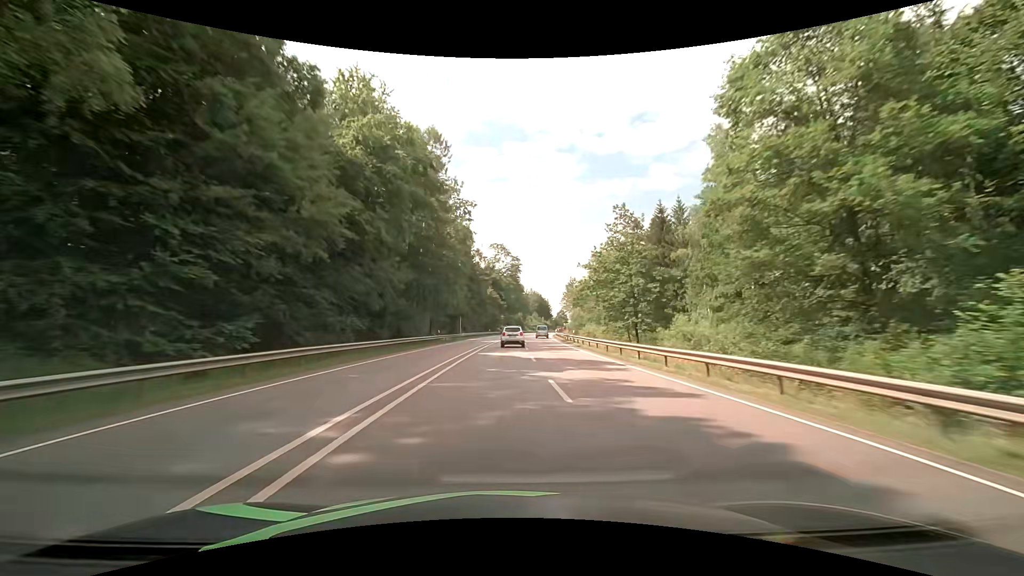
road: primary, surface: asphalt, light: Day
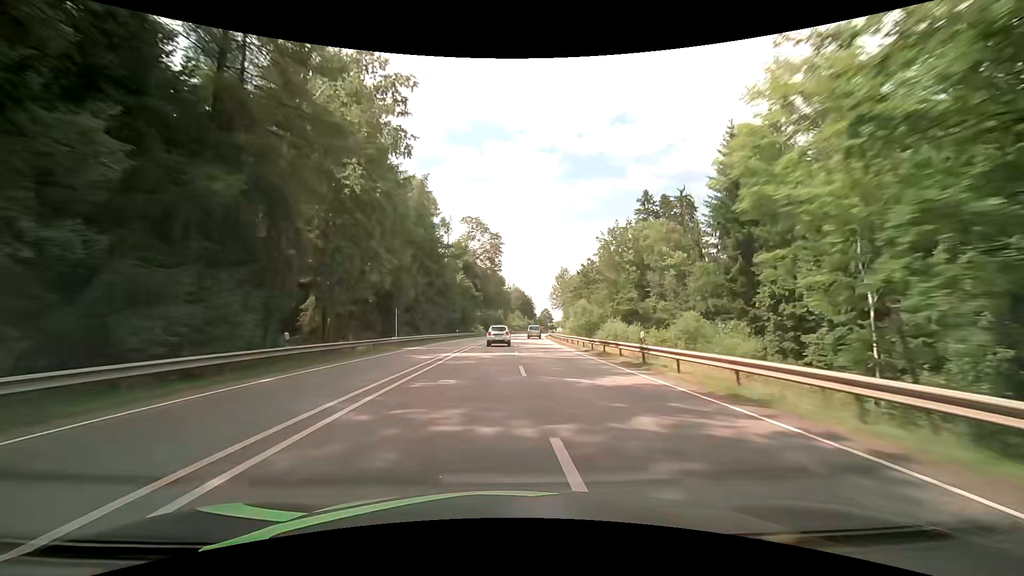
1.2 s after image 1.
(+0.6, +31.6) m; +2°
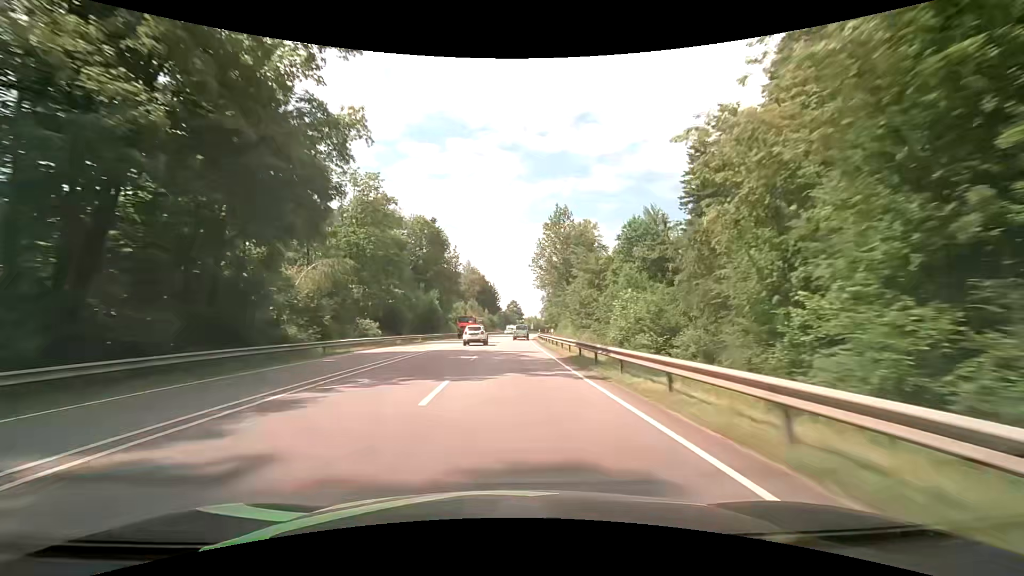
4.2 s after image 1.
(+4.0, +78.1) m; +5°
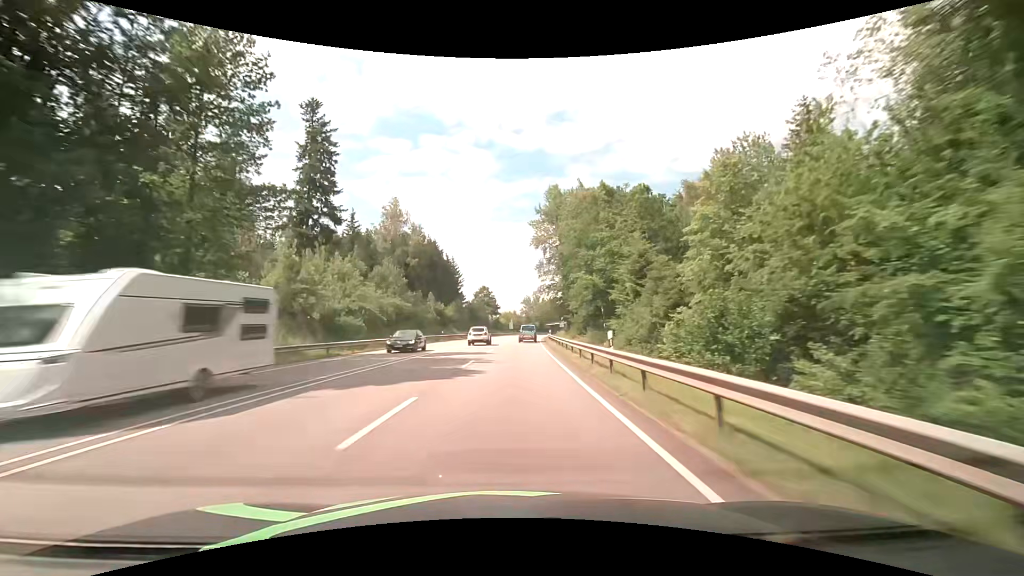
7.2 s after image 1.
(+1.7, +75.6) m; +3°
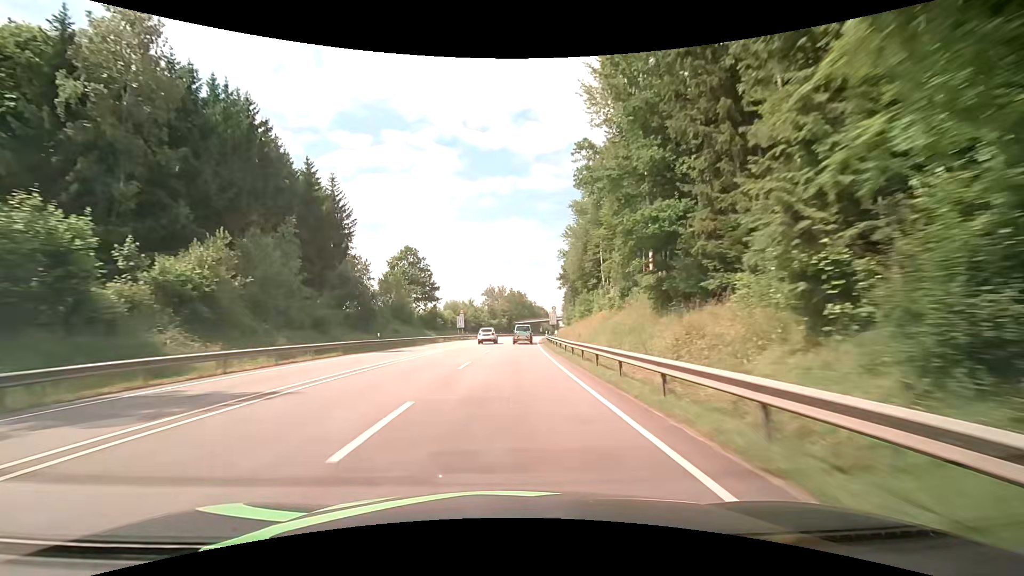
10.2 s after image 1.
(+2.5, +73.1) m; +4°
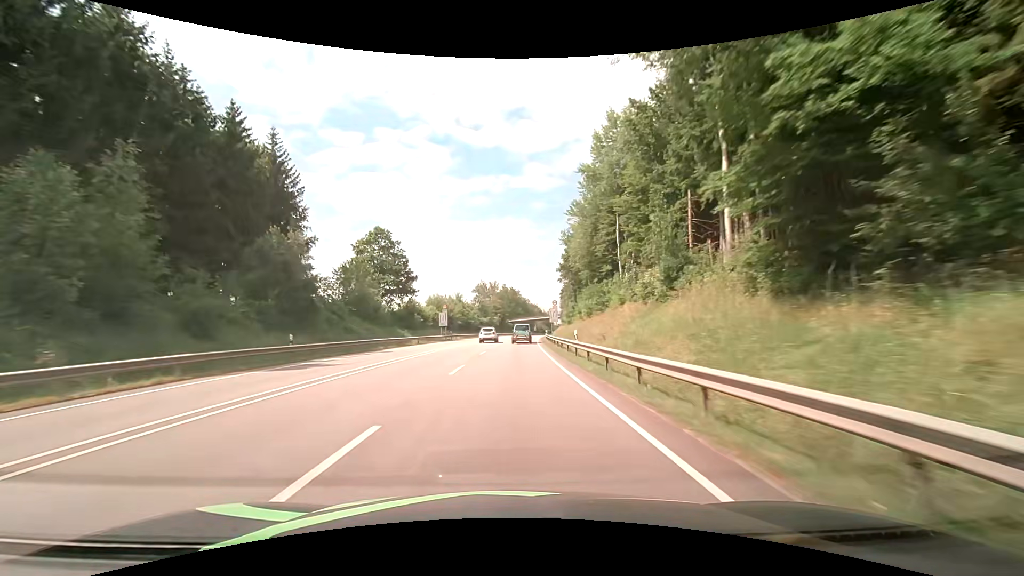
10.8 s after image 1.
(+0.1, +14.4) m; +1°
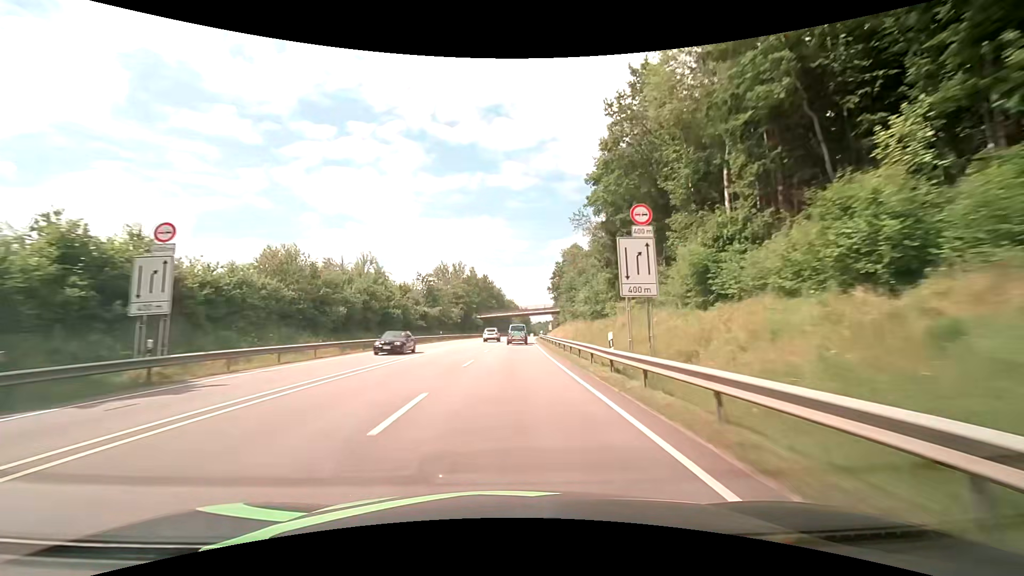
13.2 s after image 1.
(+1.4, +56.9) m; +3°
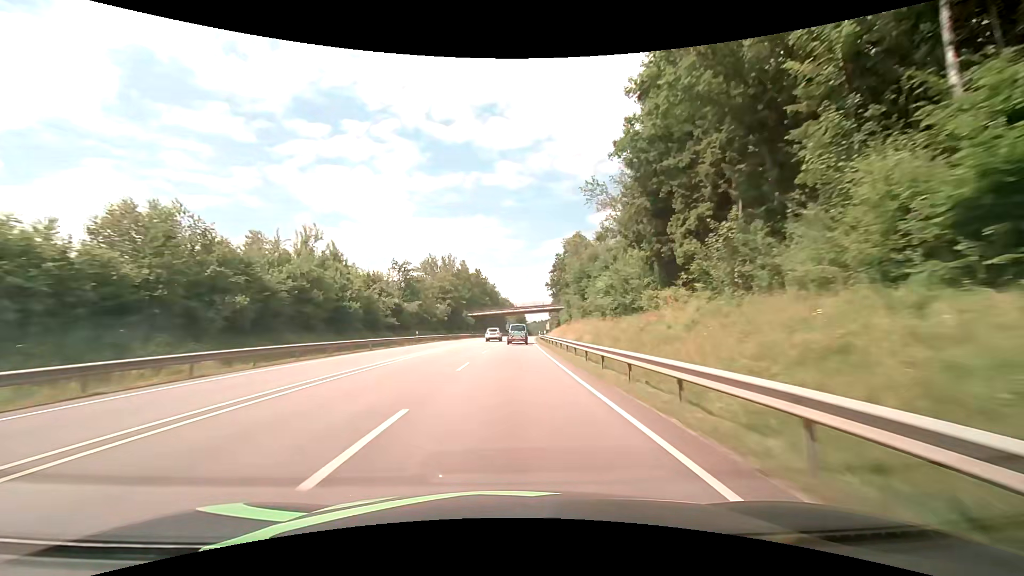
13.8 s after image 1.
(+0.1, +14.2) m; 0°
